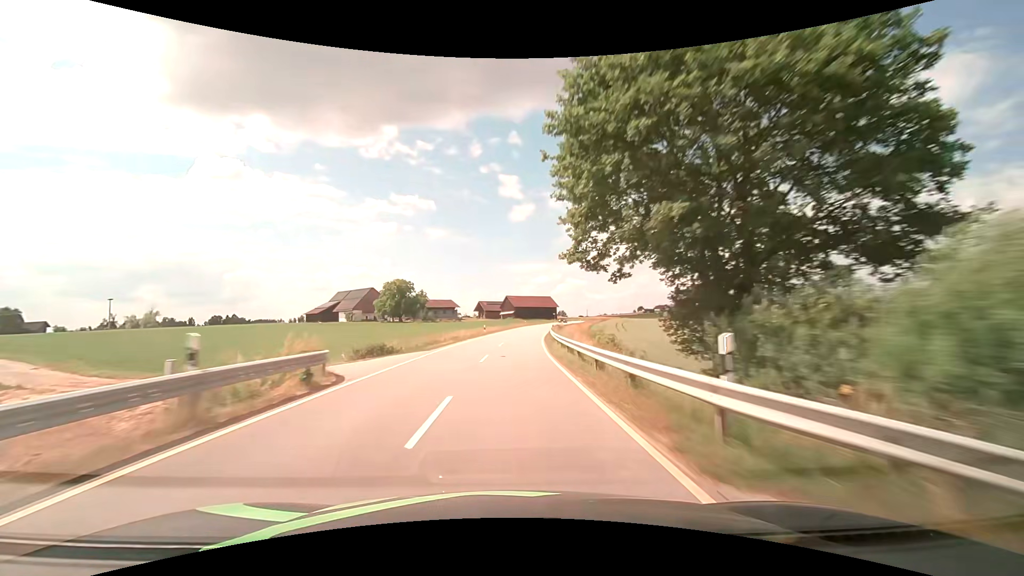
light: Day
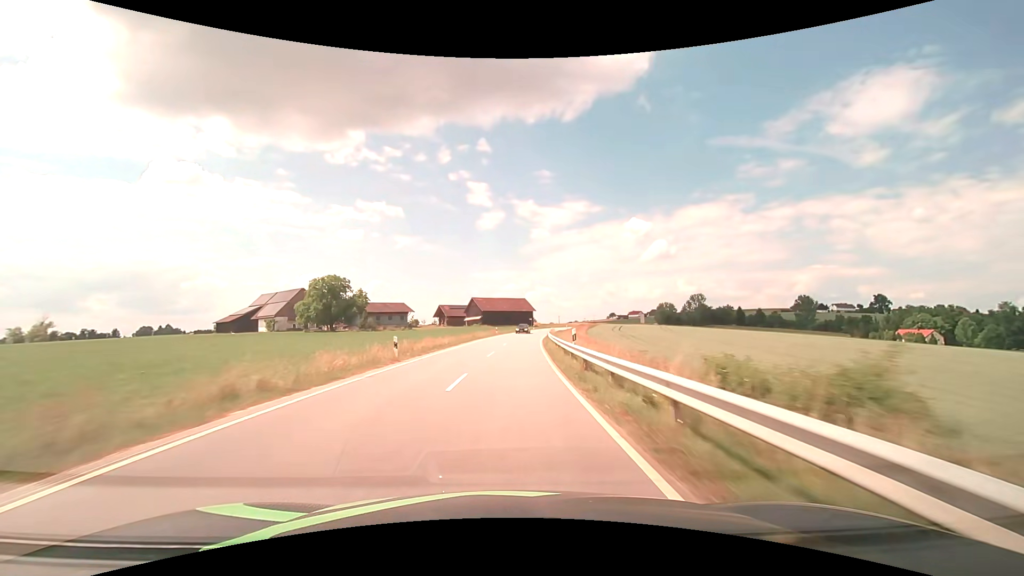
(+0.9, +31.5) m; +4°
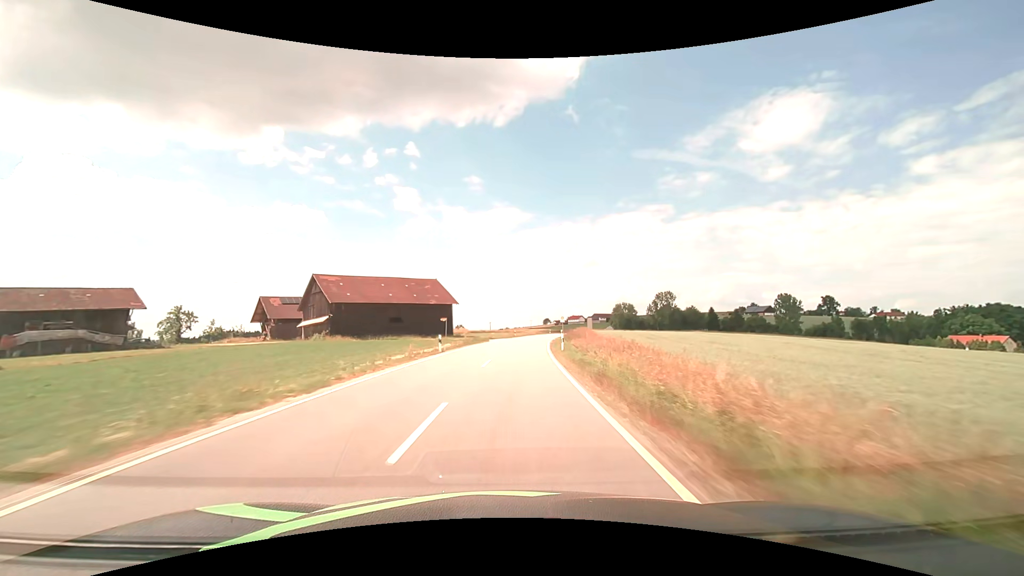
(+5.4, +78.1) m; +8°
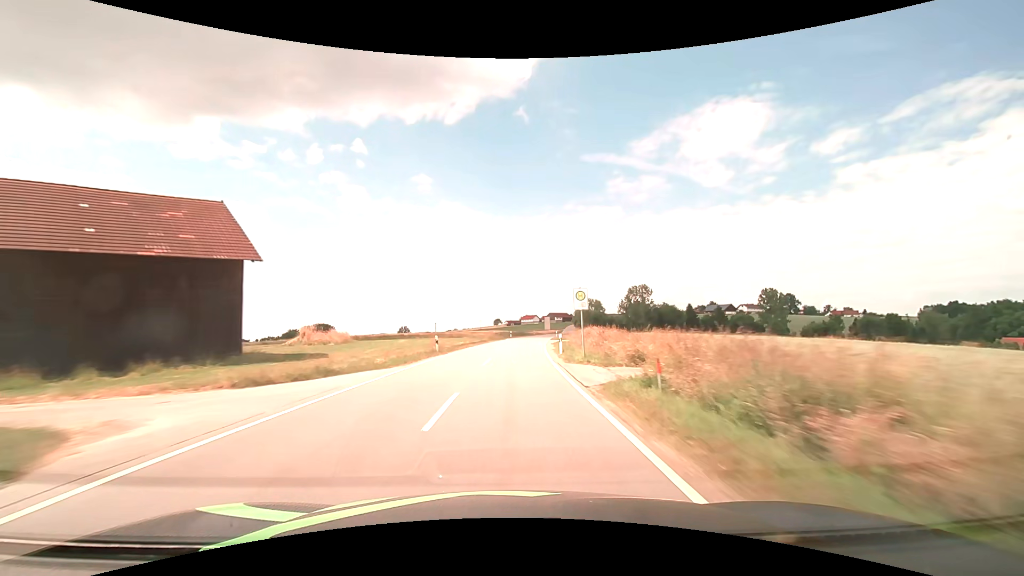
(+2.3, +47.0) m; +6°
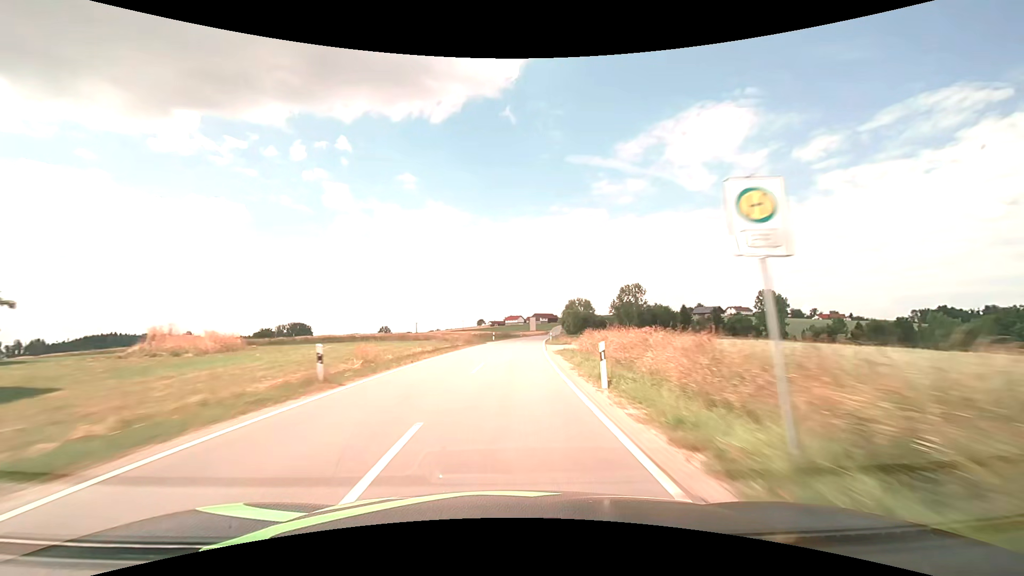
(+0.3, +15.7) m; +2°
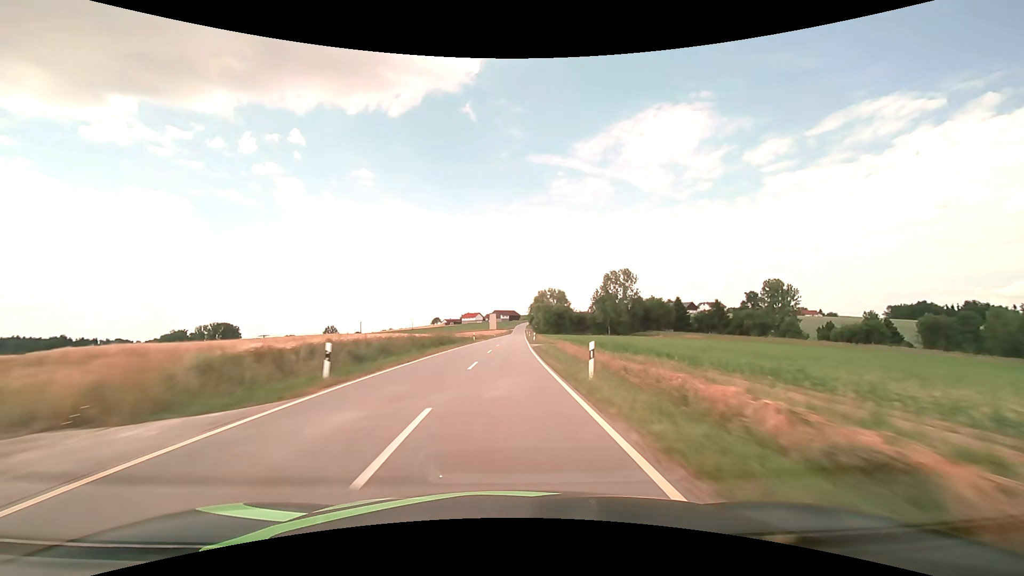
(+2.0, +47.3) m; +5°
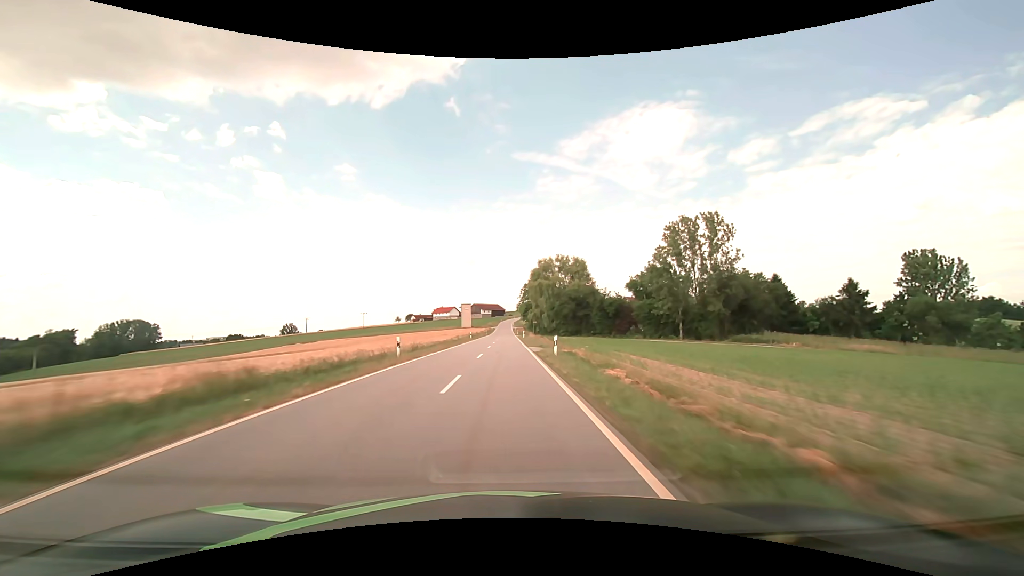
(+1.7, +79.3) m; +2°
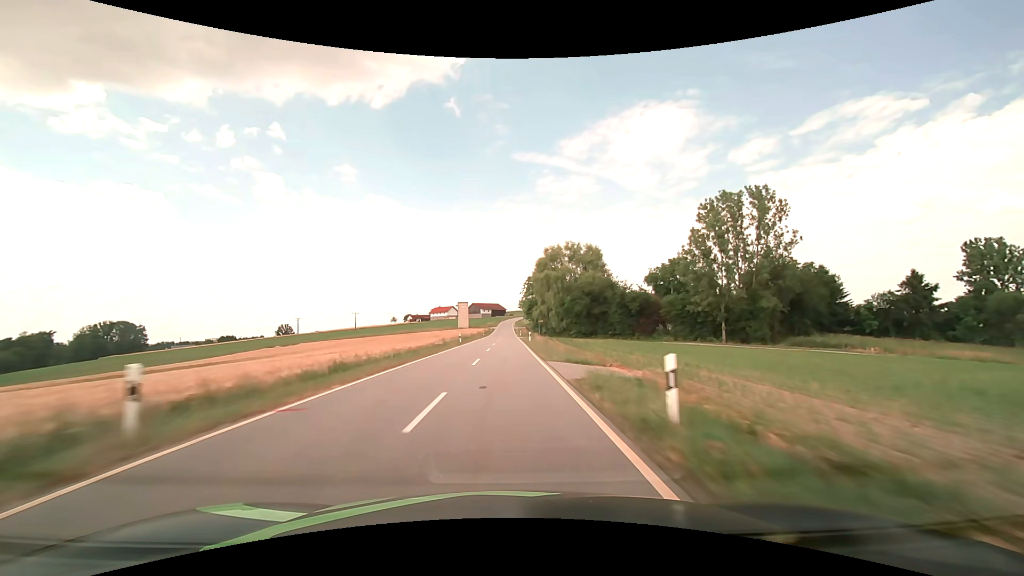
(0.0, +15.9) m; 0°
(0, +10) (0, +20) (0, +30) (0, +40) (0, +50) (0, +60) (0, +70) (0, +80) (0, +90) (0, +100) m
